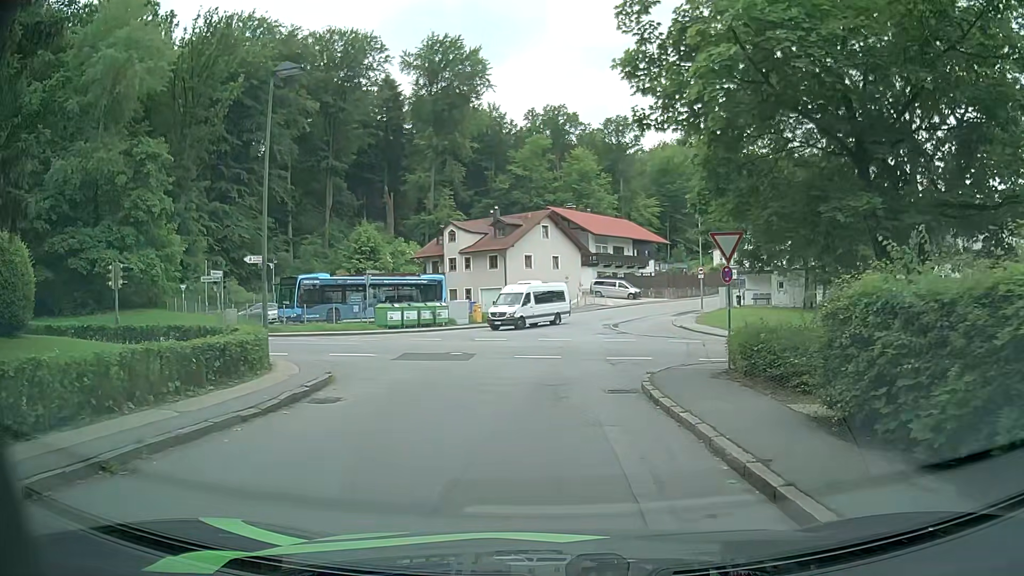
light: Day
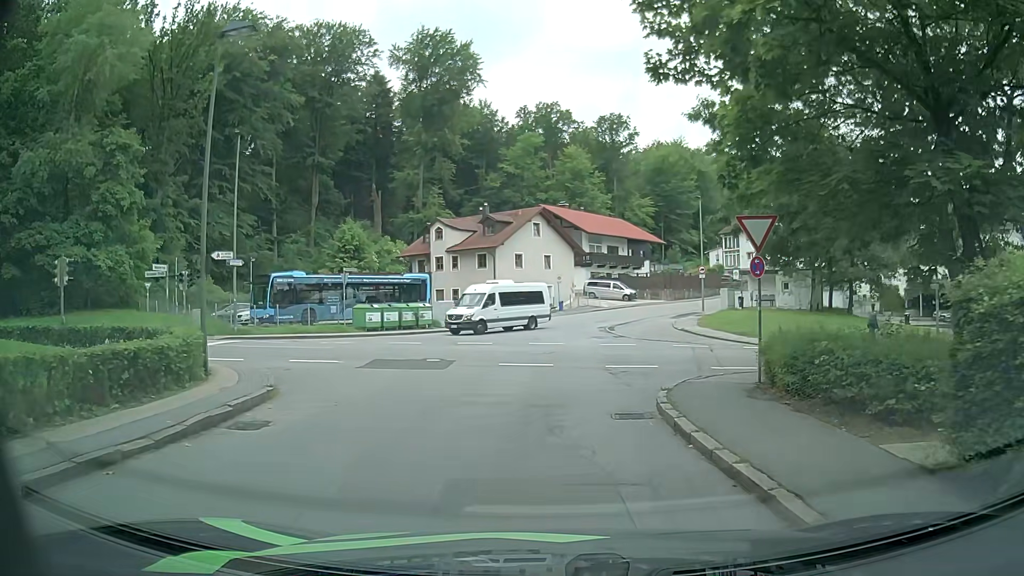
(0.0, +2.9) m; 0°
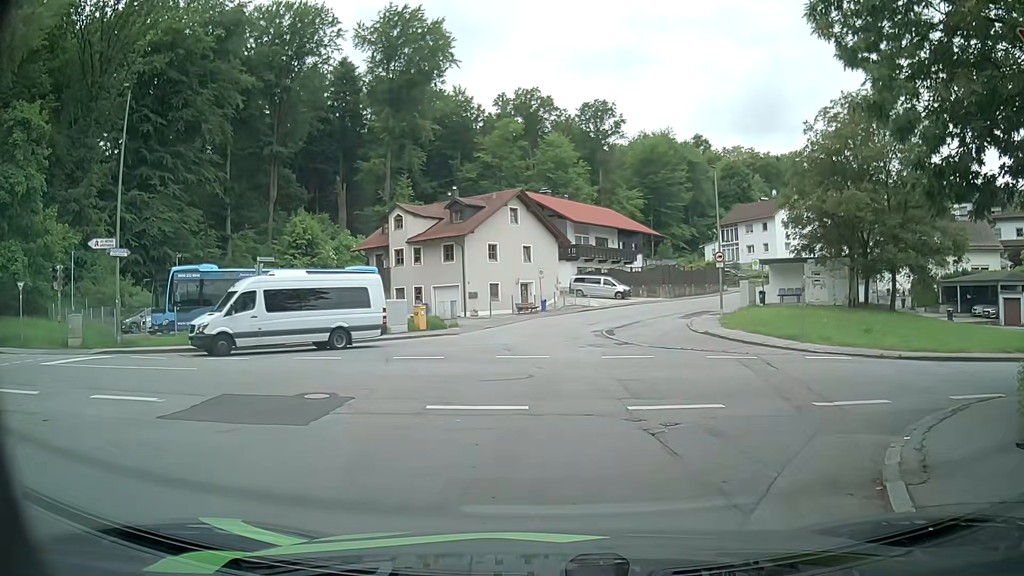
(+0.2, +9.0) m; +2°
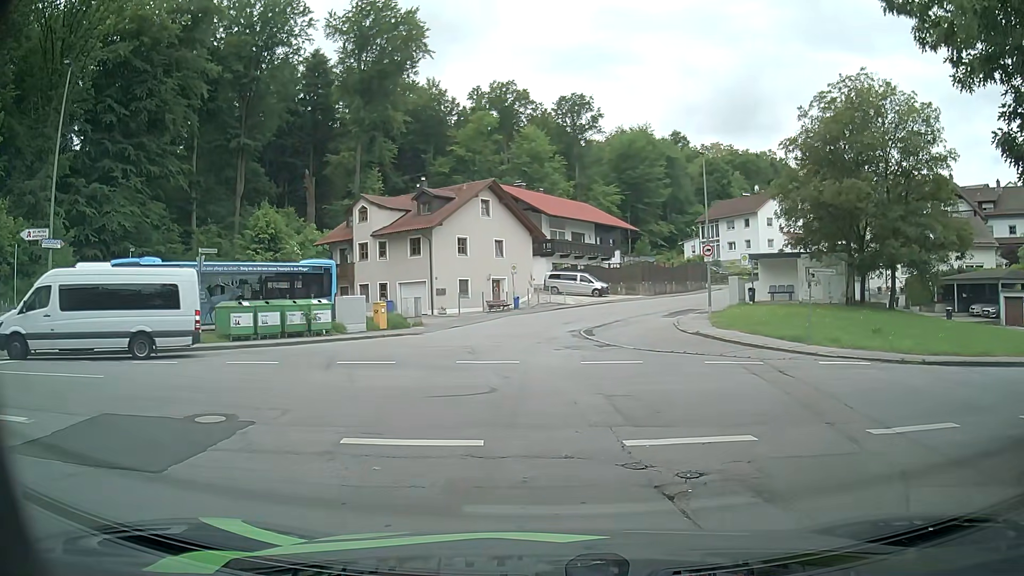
(0.0, +2.9) m; +2°
